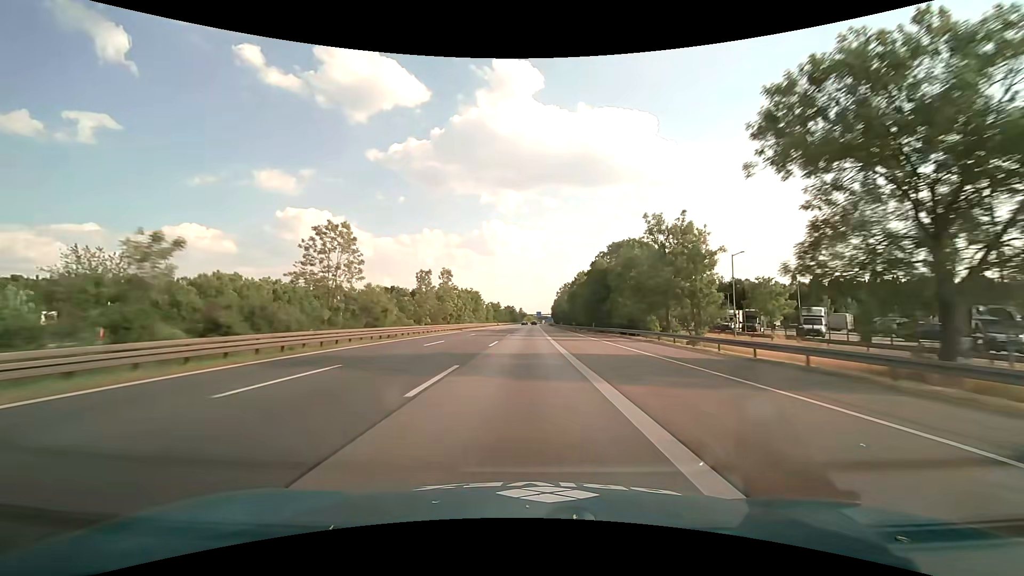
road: motorway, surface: asphalt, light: Day
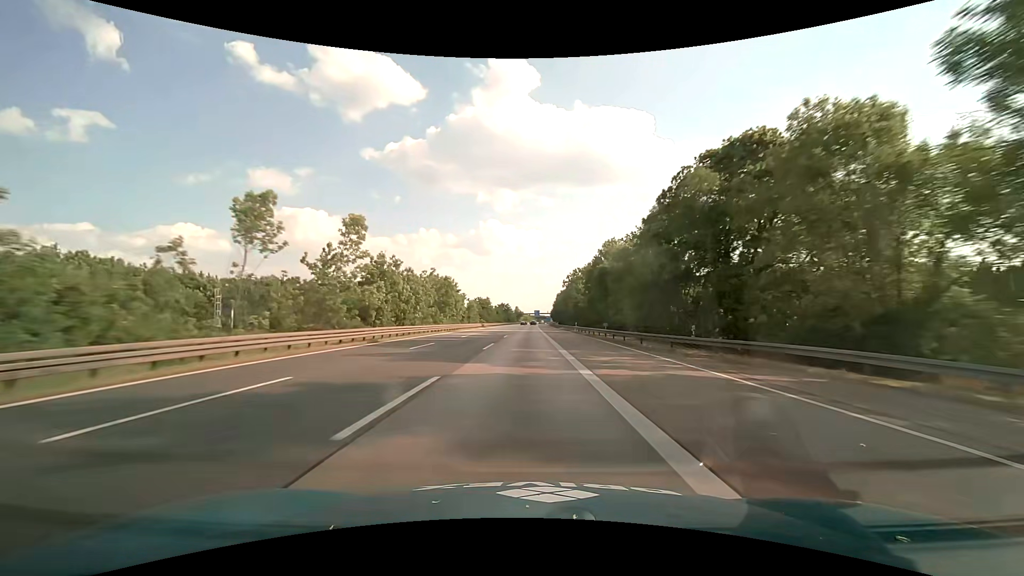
(+0.1, +39.2) m; 0°
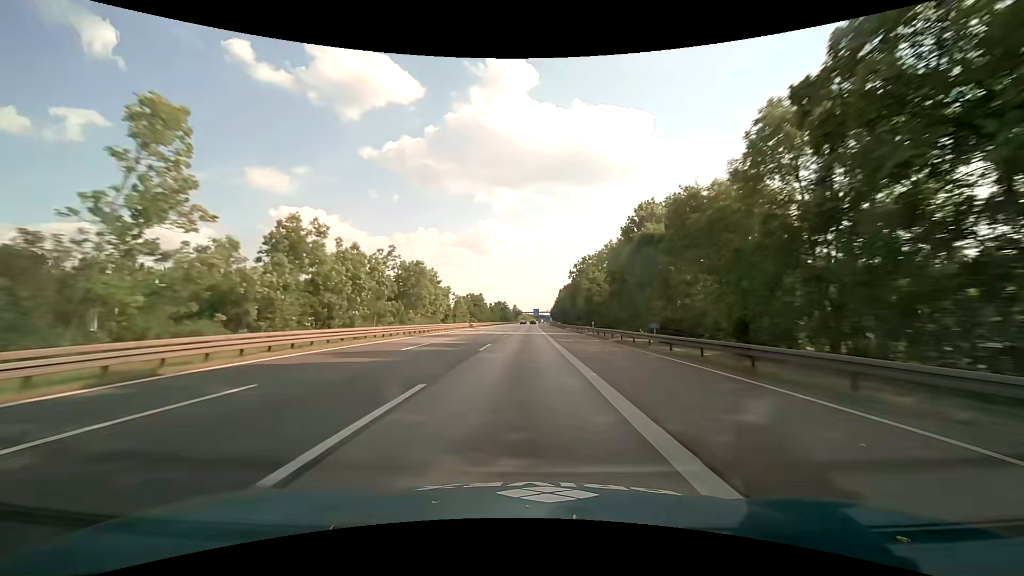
(0.0, +19.6) m; 0°
(0, +10) (0, +20) (0, +30) (0, +40) (0, +50) (0, +60) (0, +70) (0, +80) (0, +90) (0, +100) m
